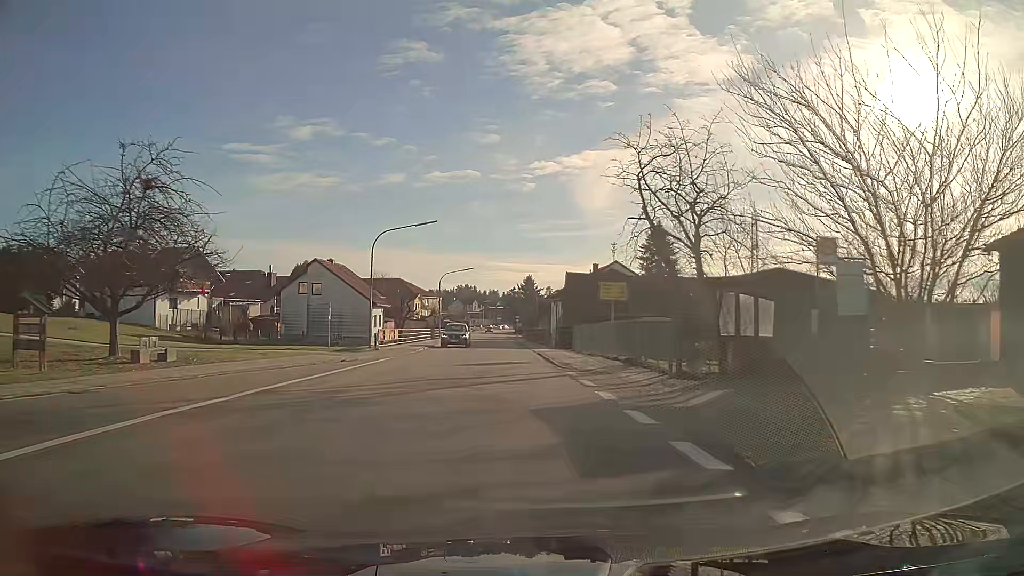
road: tertiary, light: Day
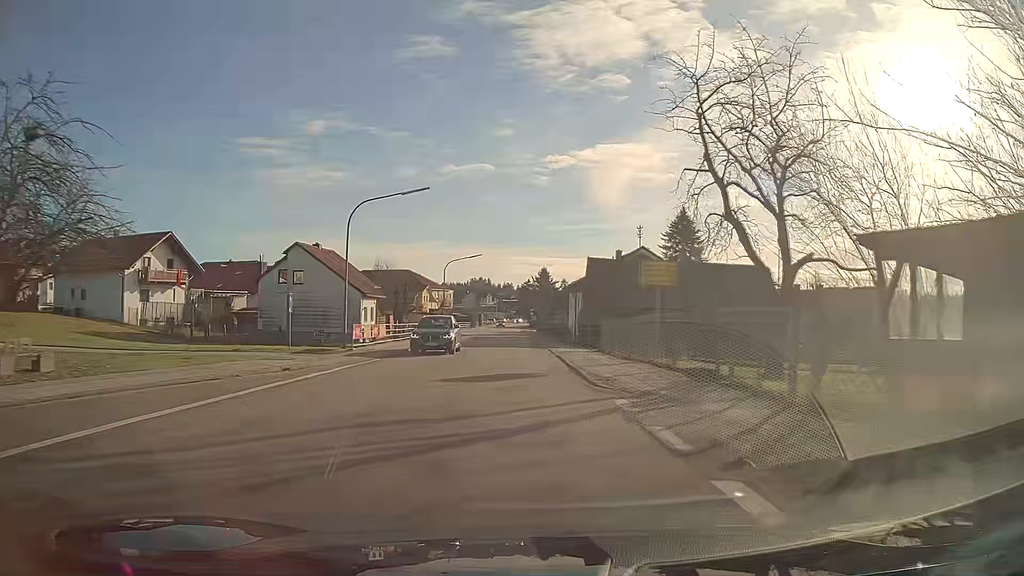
(-0.1, +8.1) m; -1°
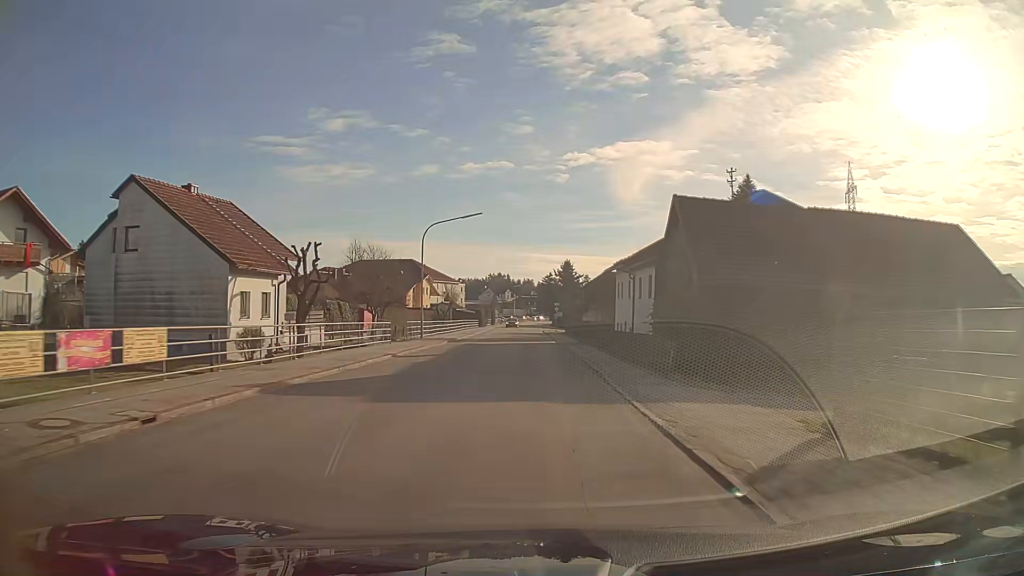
(-0.4, +24.5) m; -1°
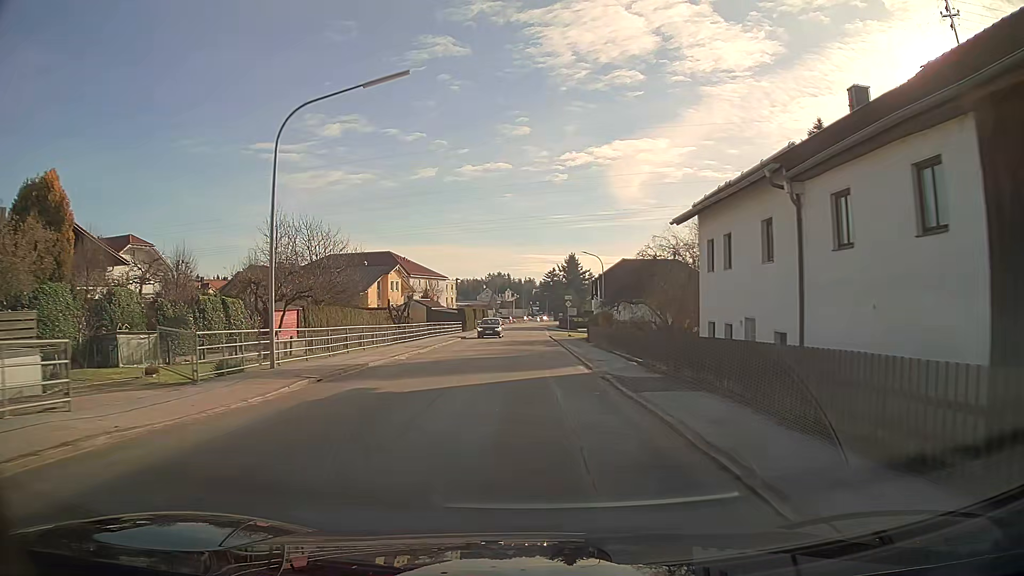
(-0.1, +24.6) m; -1°
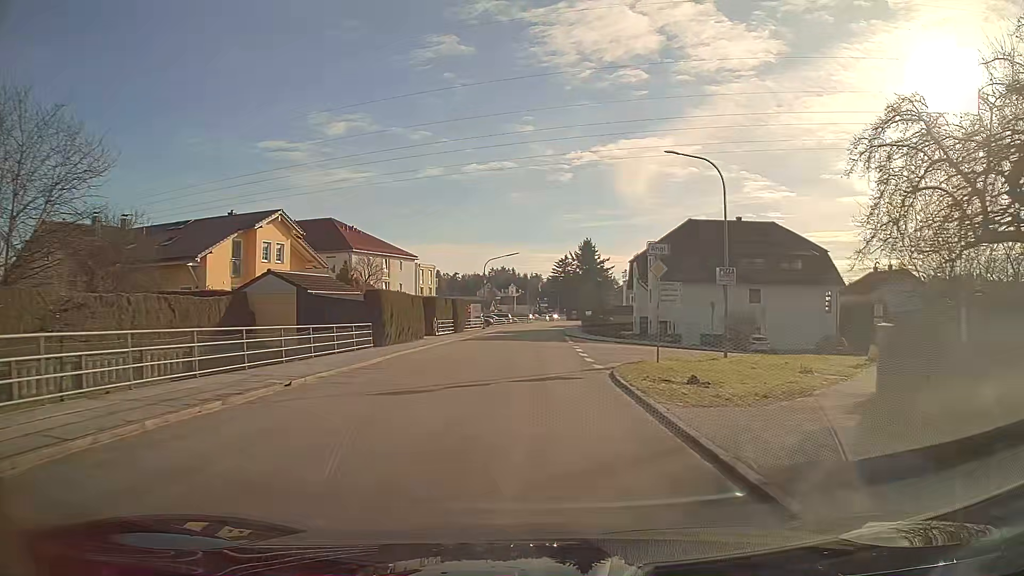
(-0.1, +41.0) m; 0°
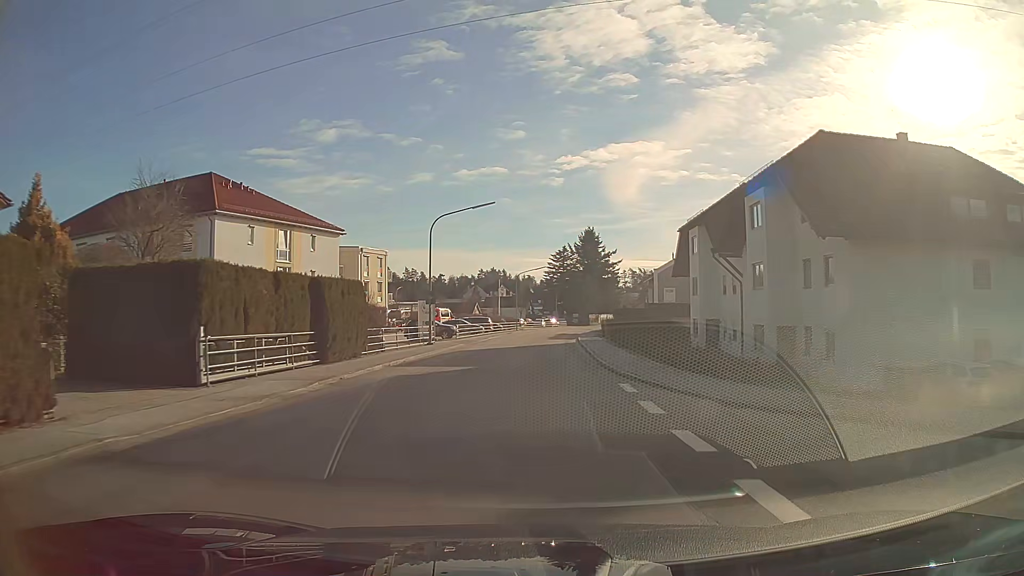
(+0.2, +32.4) m; 0°
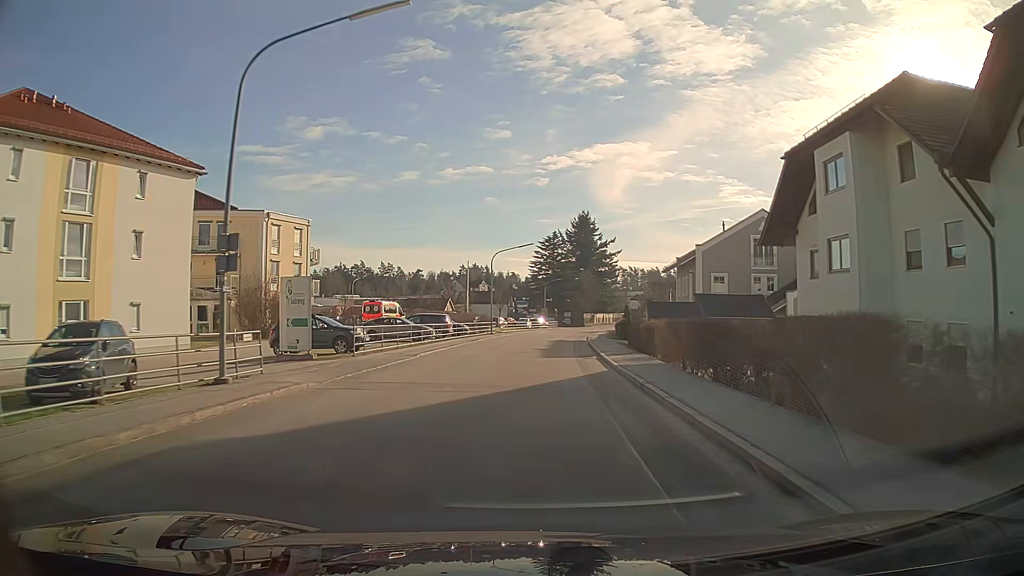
(+0.3, +24.4) m; +2°
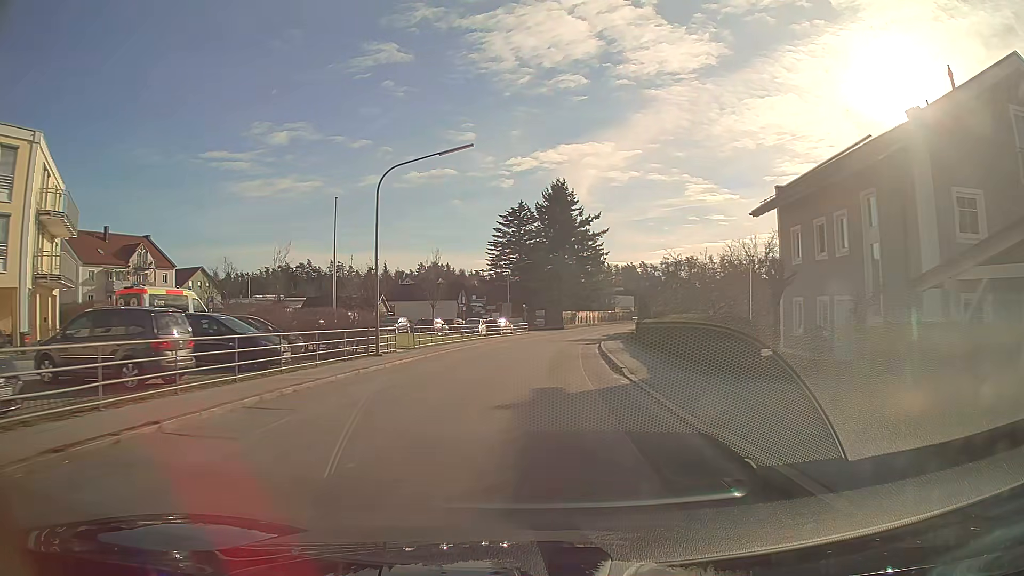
(+0.8, +32.9) m; +3°
(0, +10) (0, +20) (+1, +30) (+2, +40) (+3, +50) (+5, +60) (+7, +70) (+9, +79) (+11, +89) (+14, +99) m
